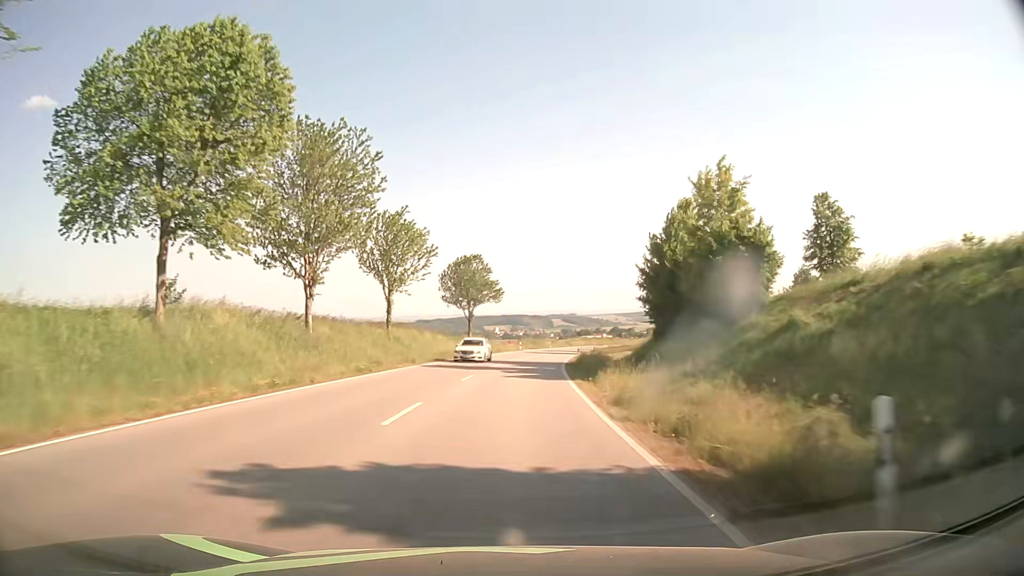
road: secondary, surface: asphalt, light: Day
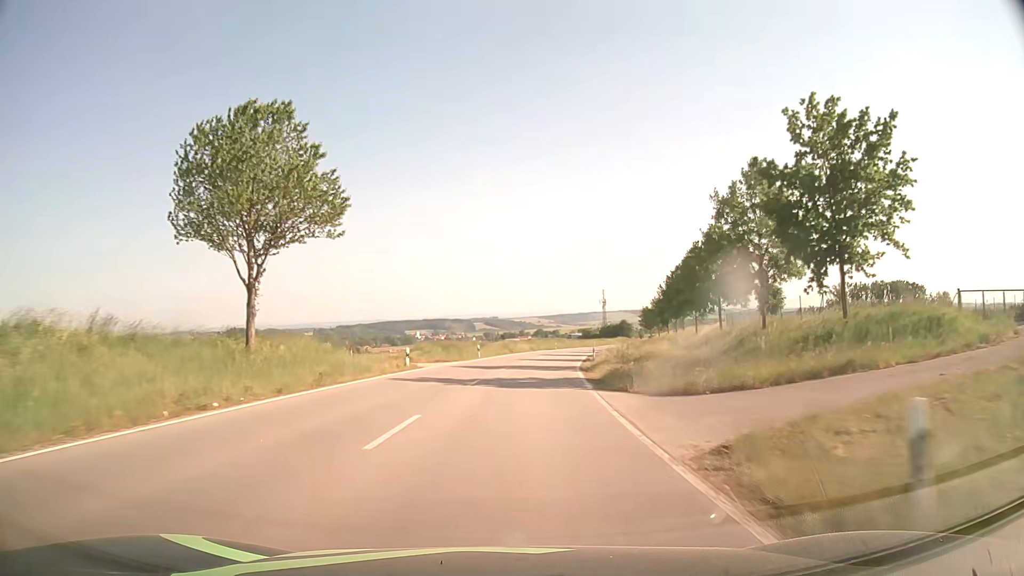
(+2.8, +49.9) m; +7°
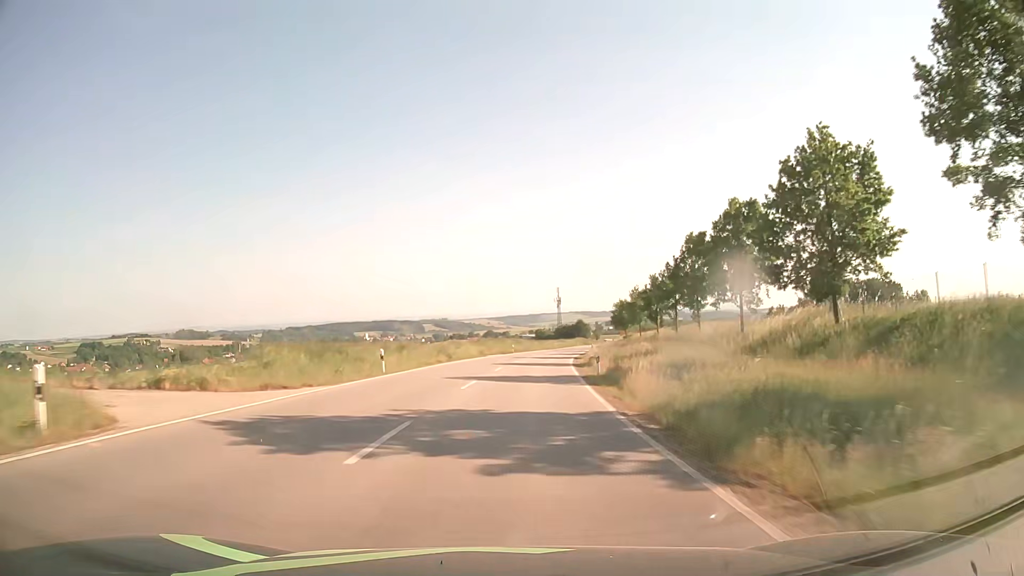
(+0.8, +24.9) m; +4°
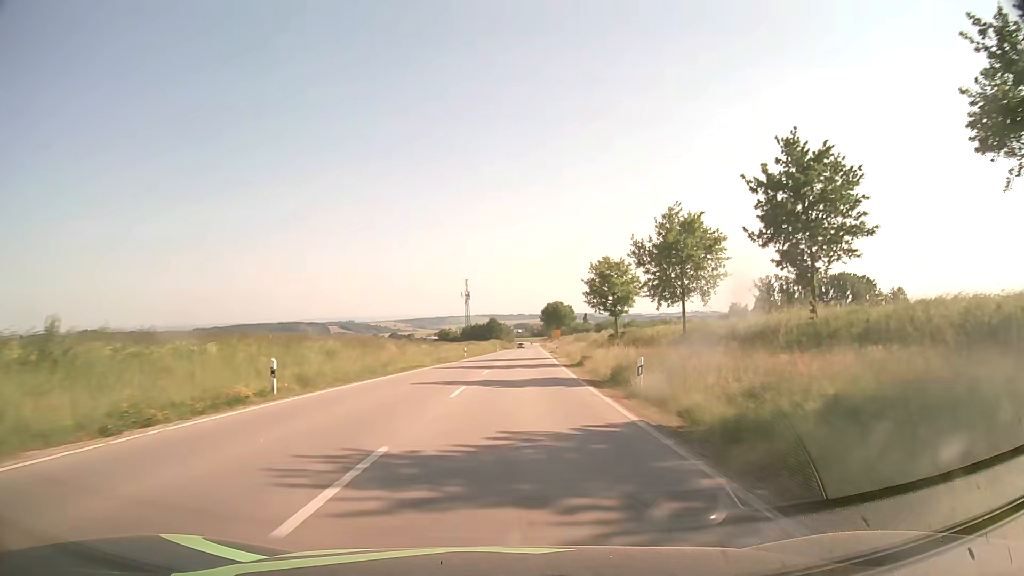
(+4.6, +62.3) m; +8°
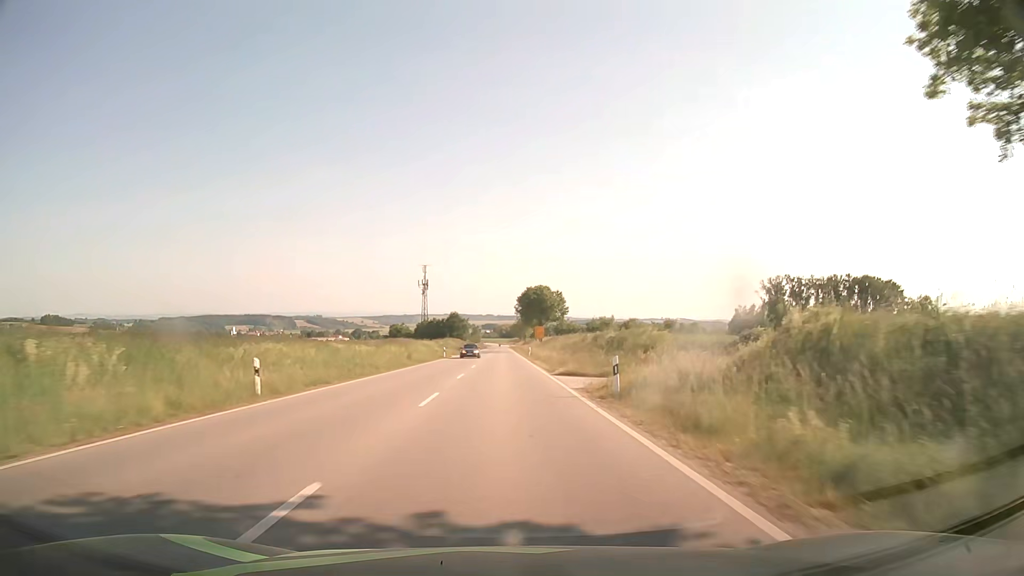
(+1.7, +50.1) m; +3°
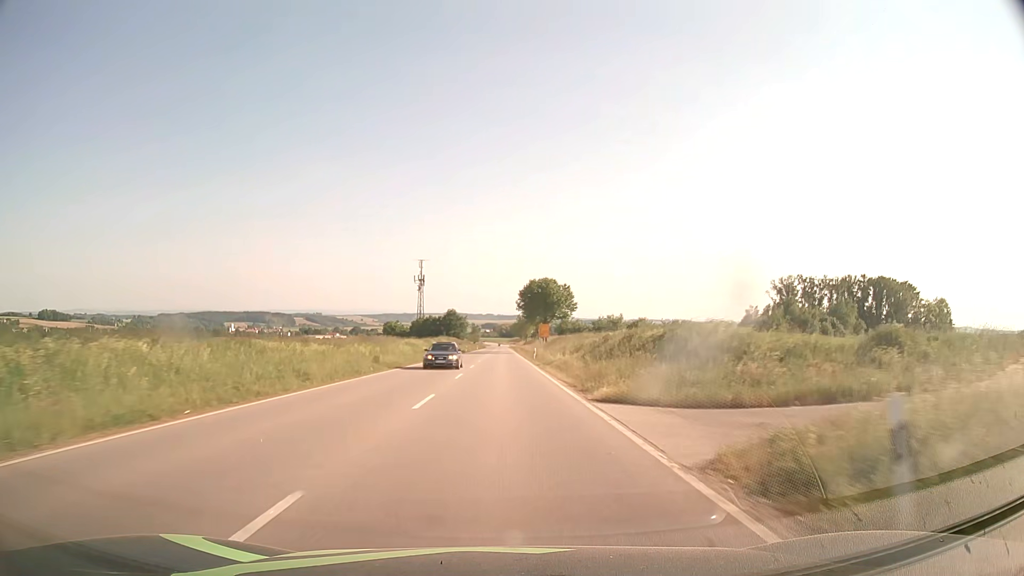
(0.0, +12.5) m; 0°
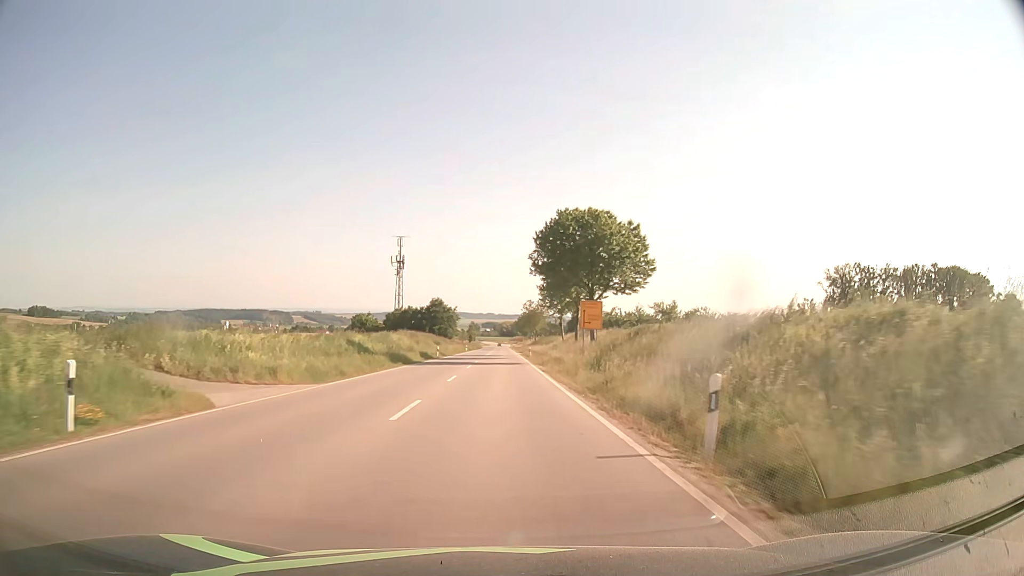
(-0.1, +50.1) m; 0°
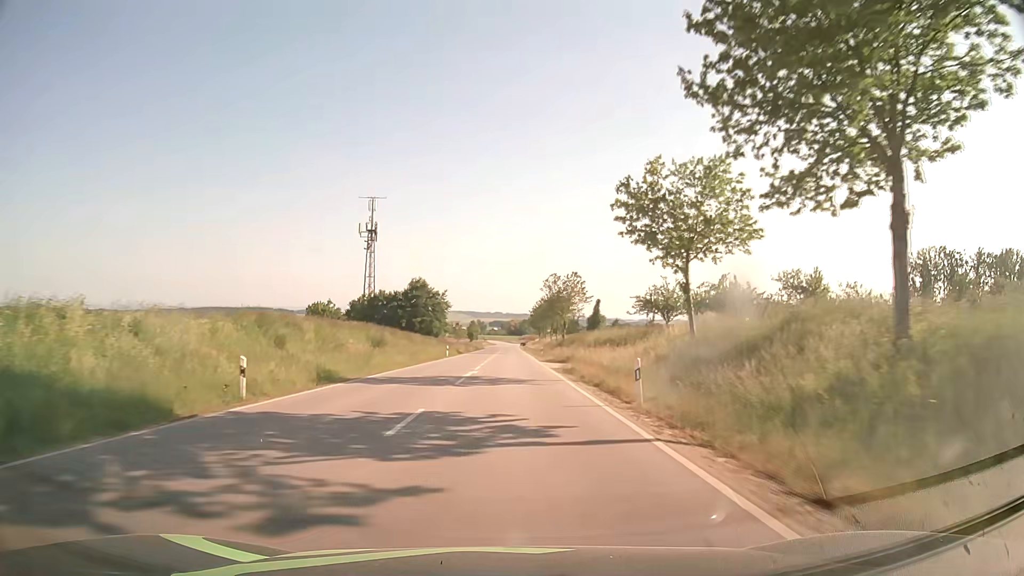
(-0.2, +50.2) m; 0°
(0, +10) (0, +20) (0, +30) (0, +40) (0, +50) (0, +60) (0, +70) (0, +80) (0, +90) (0, +100) m
